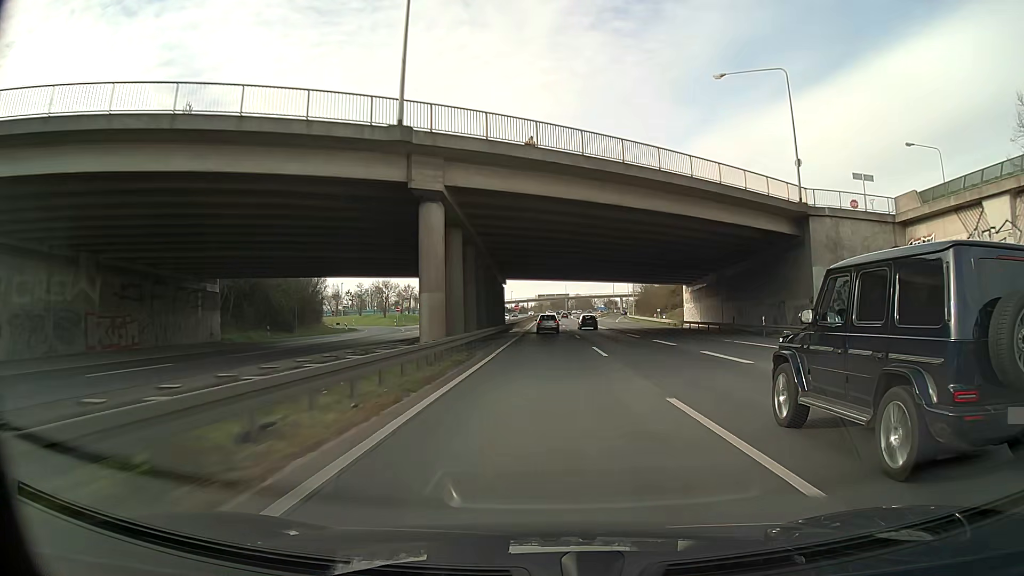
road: motorway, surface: asphalt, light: Day
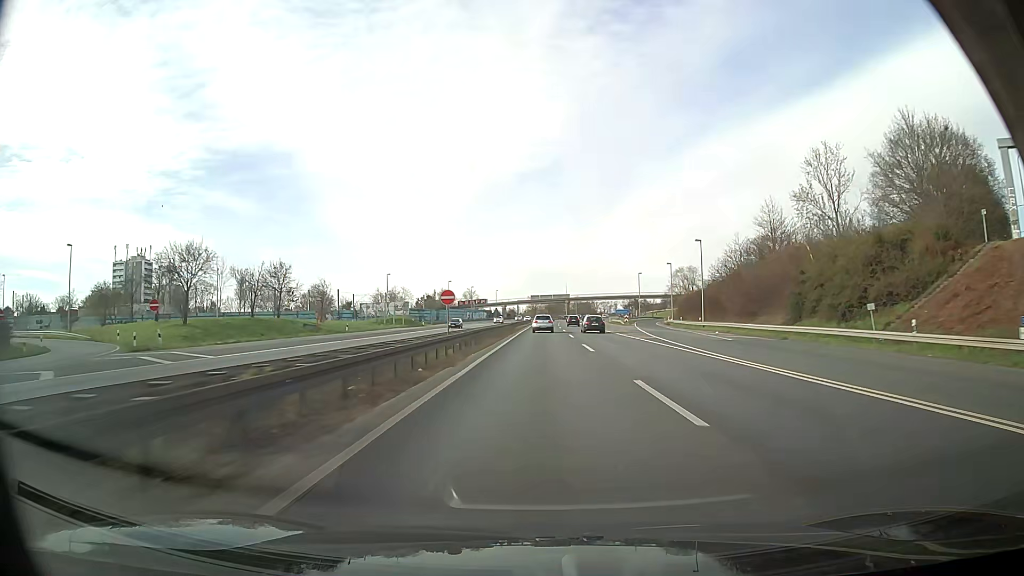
(+0.5, +68.4) m; +1°
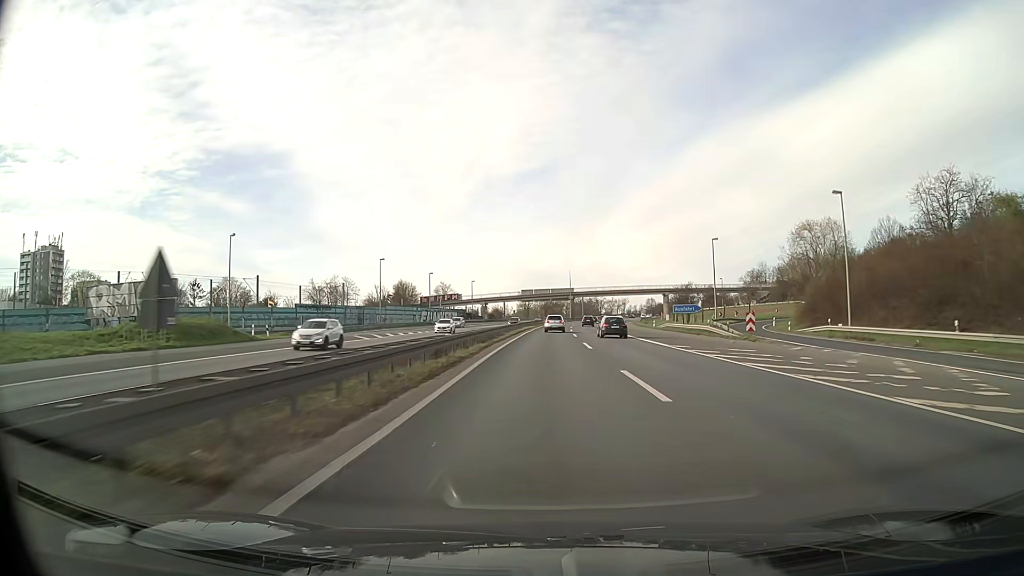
(+0.1, +68.9) m; 0°
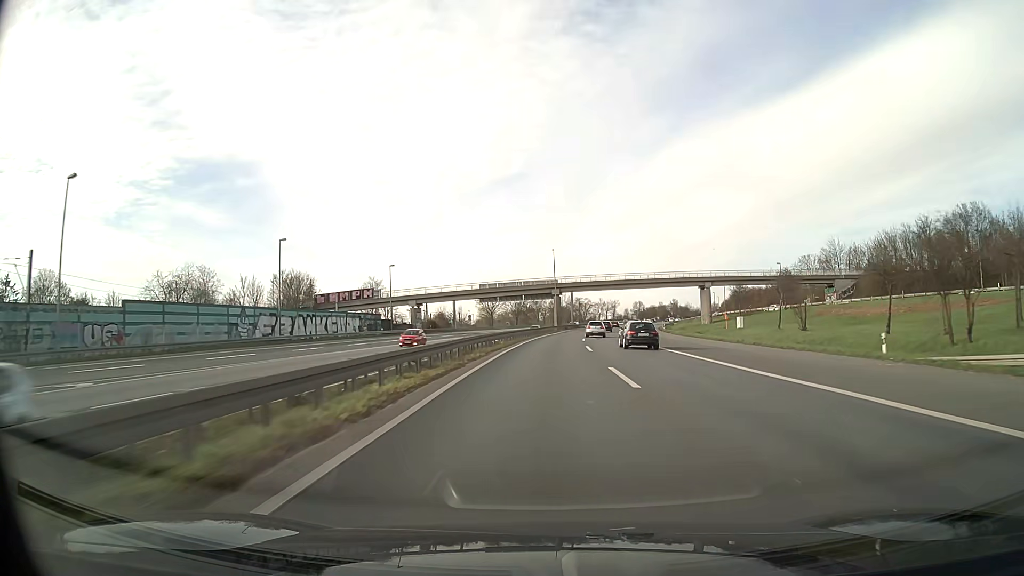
(+1.1, +68.9) m; +2°
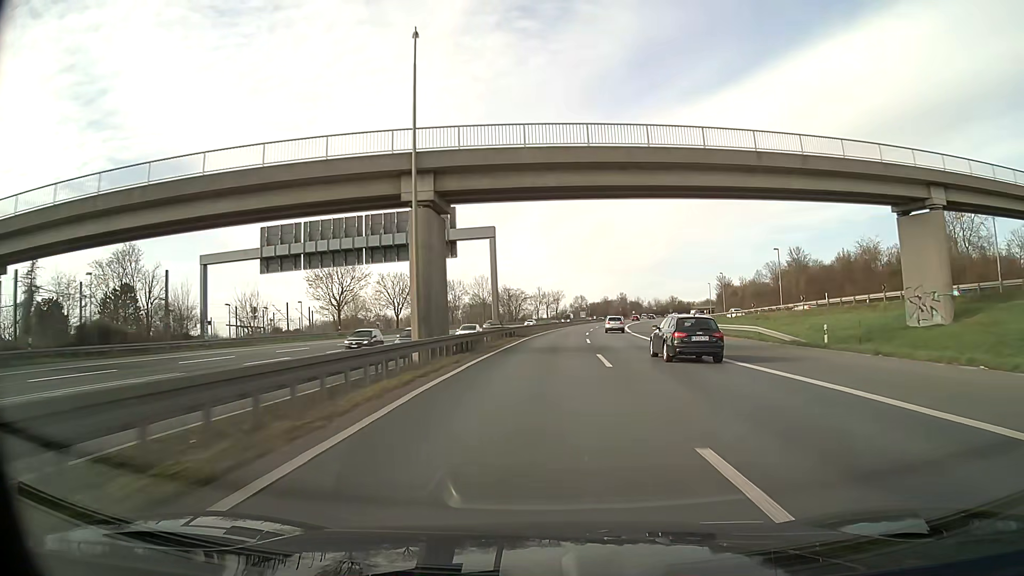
(+3.9, +85.0) m; +6°
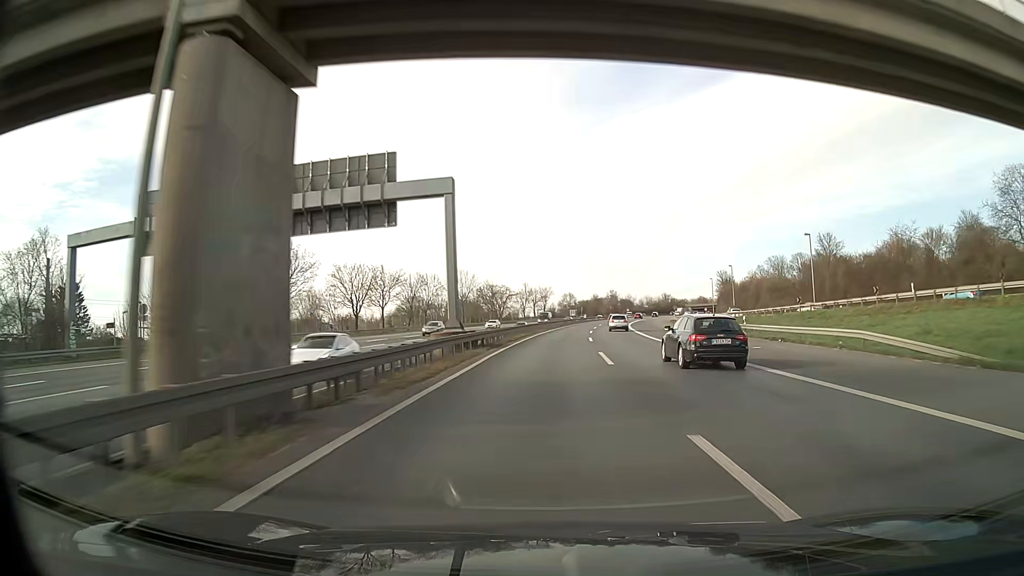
(+0.2, +16.9) m; +1°
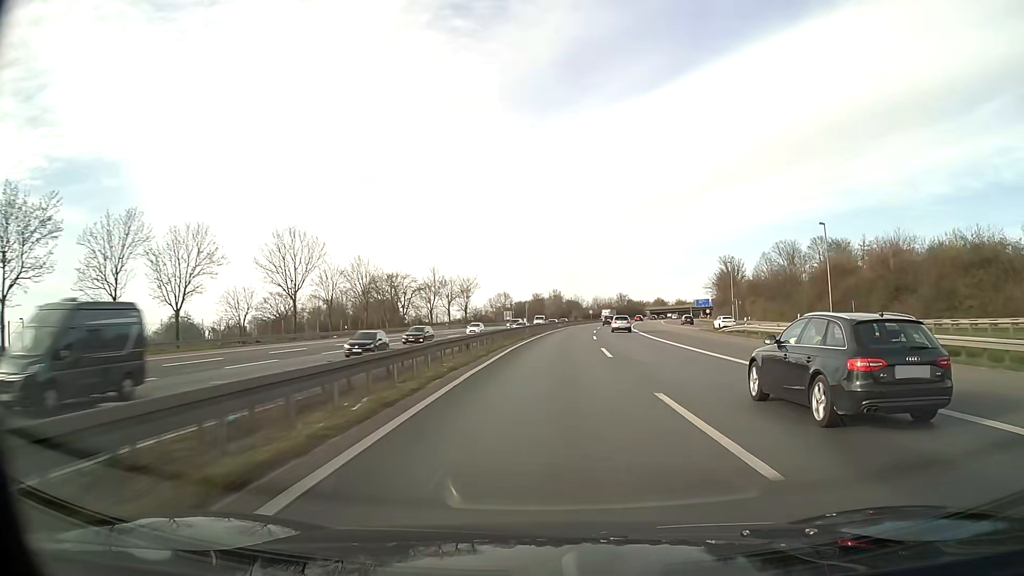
(+3.0, +67.4) m; +5°
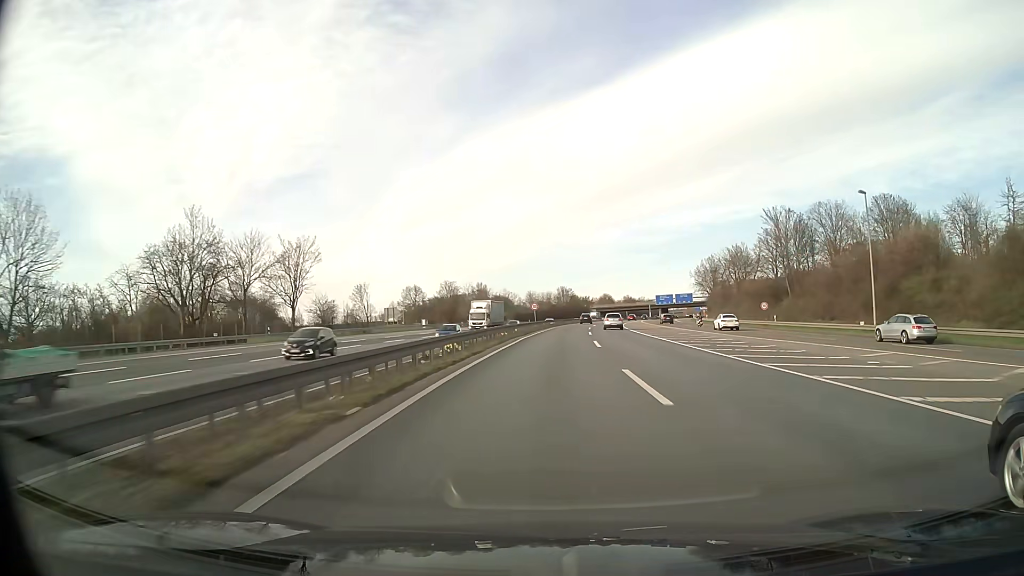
(+3.4, +67.2) m; +6°
(0, +10) (0, +20) (+1, +30) (+1, +40) (+2, +50) (+2, +60) (+3, +70) (+4, +80) (+6, +90) (+7, +100) m
